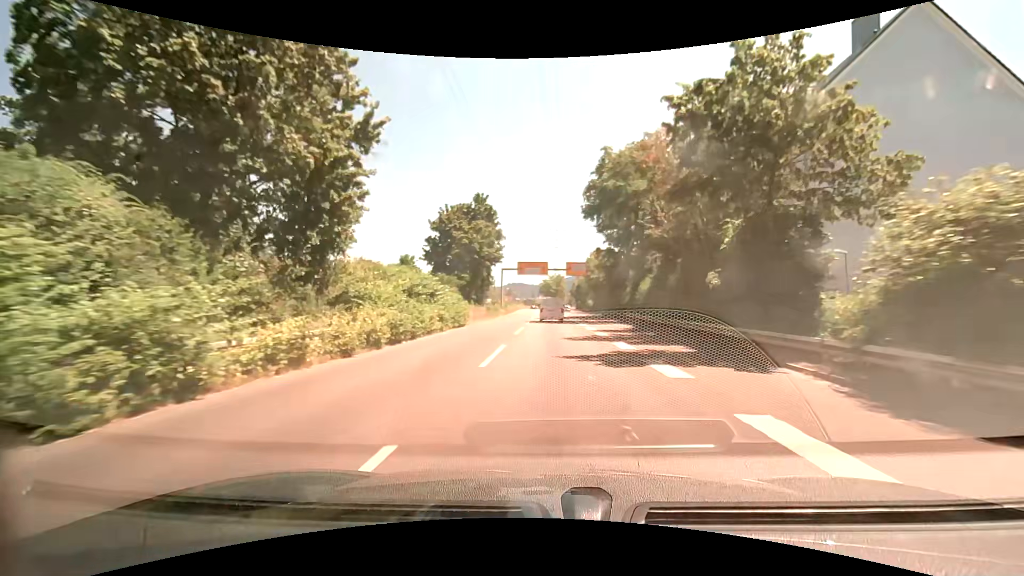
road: trunk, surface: asphalt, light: Day
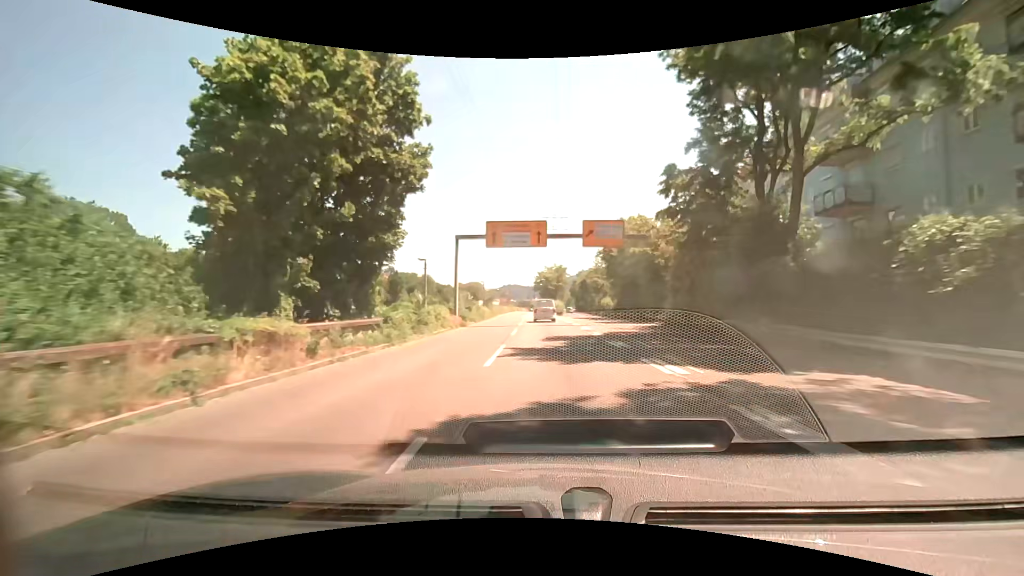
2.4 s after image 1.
(0.0, +36.1) m; 0°
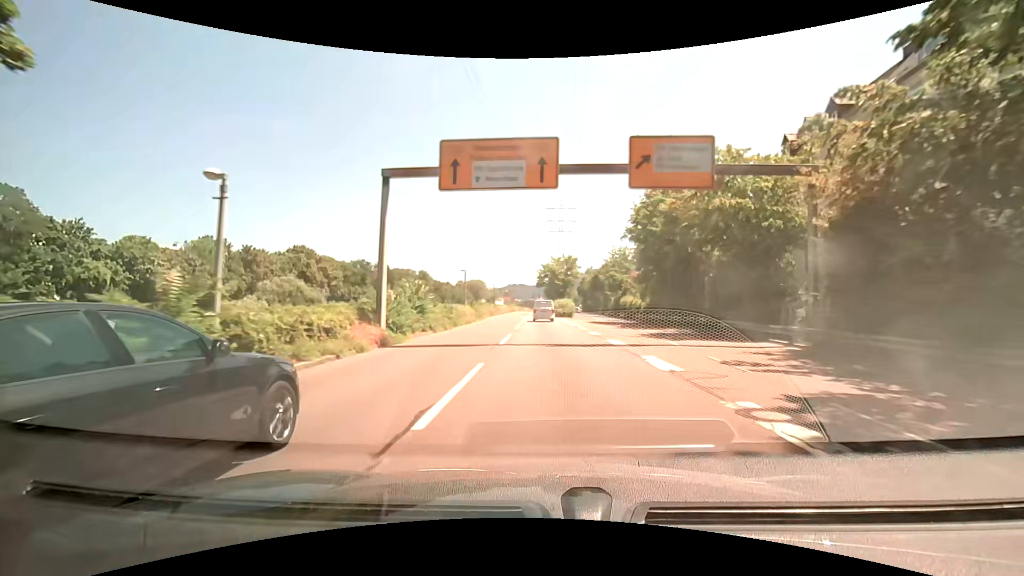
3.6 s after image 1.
(-0.1, +18.0) m; -1°
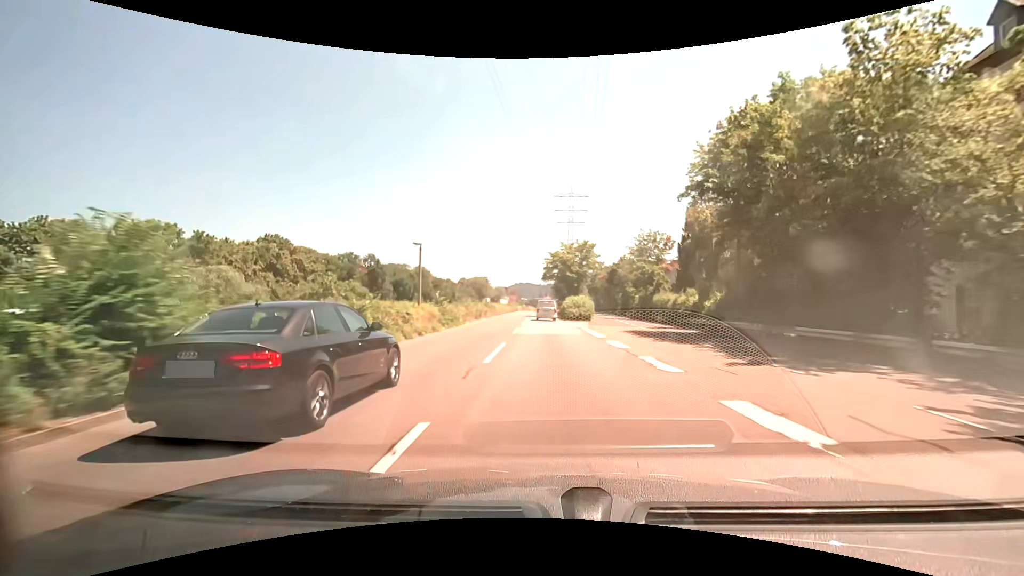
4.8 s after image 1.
(-0.1, +18.0) m; -1°
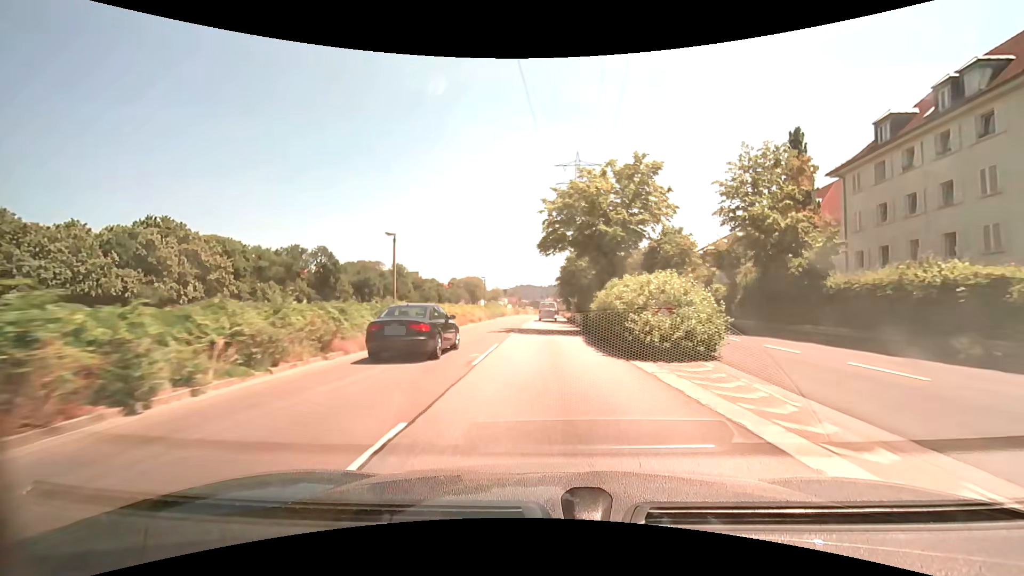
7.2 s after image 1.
(0.0, +35.9) m; 0°
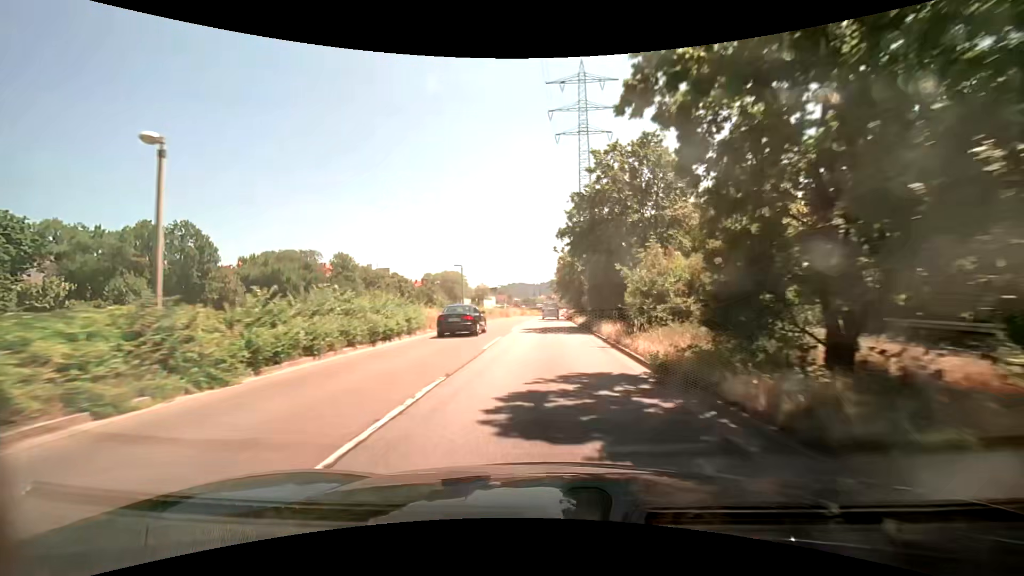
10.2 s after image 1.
(+0.5, +45.0) m; +1°
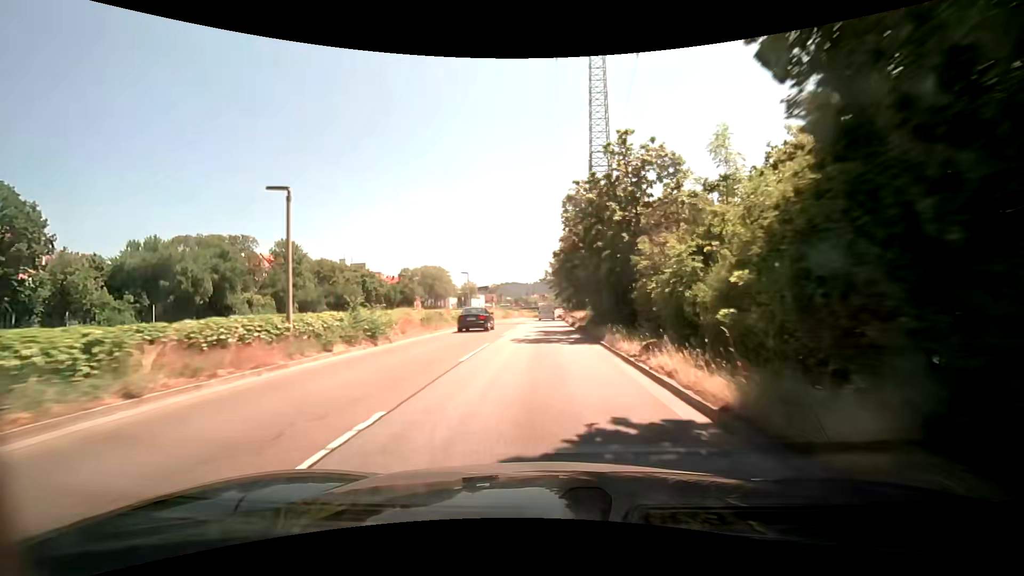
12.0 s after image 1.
(+0.2, +27.0) m; +1°
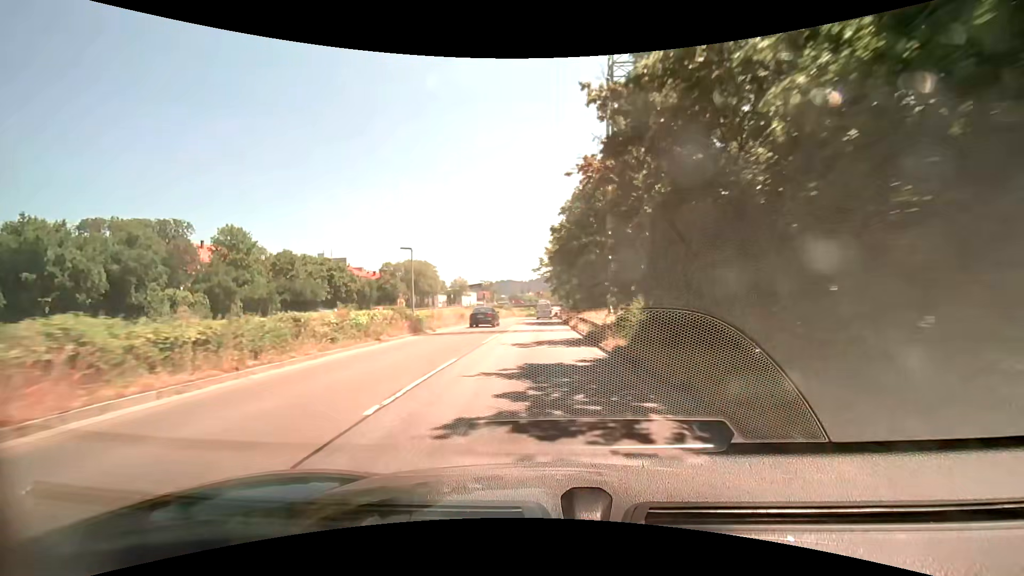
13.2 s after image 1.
(+0.1, +18.1) m; 0°
(0, +10) (0, +20) (0, +30) (0, +40) (0, +50) (0, +60) (0, +70) (0, +80) (0, +90) (+1, +100) m
